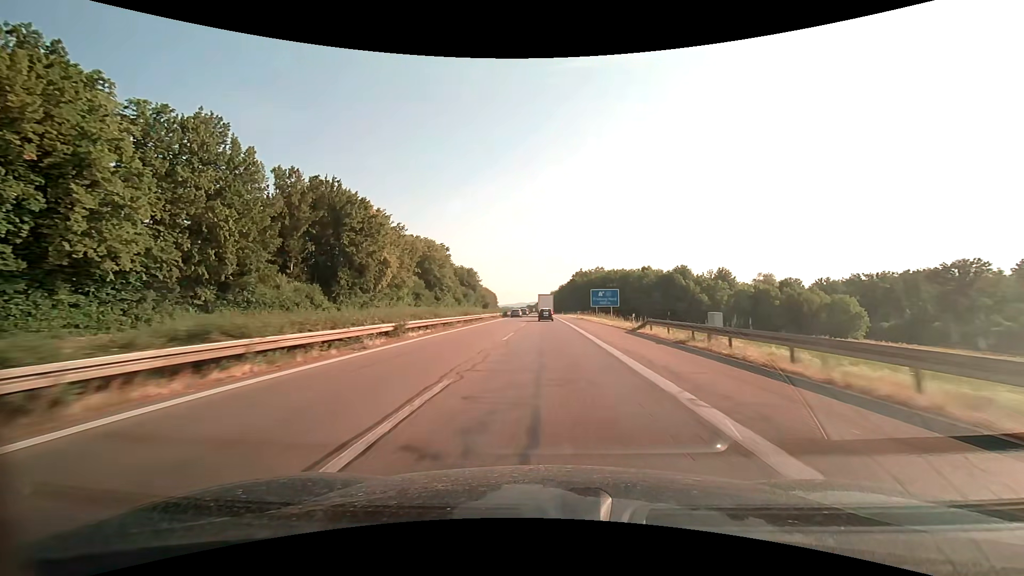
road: motorway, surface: asphalt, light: Day
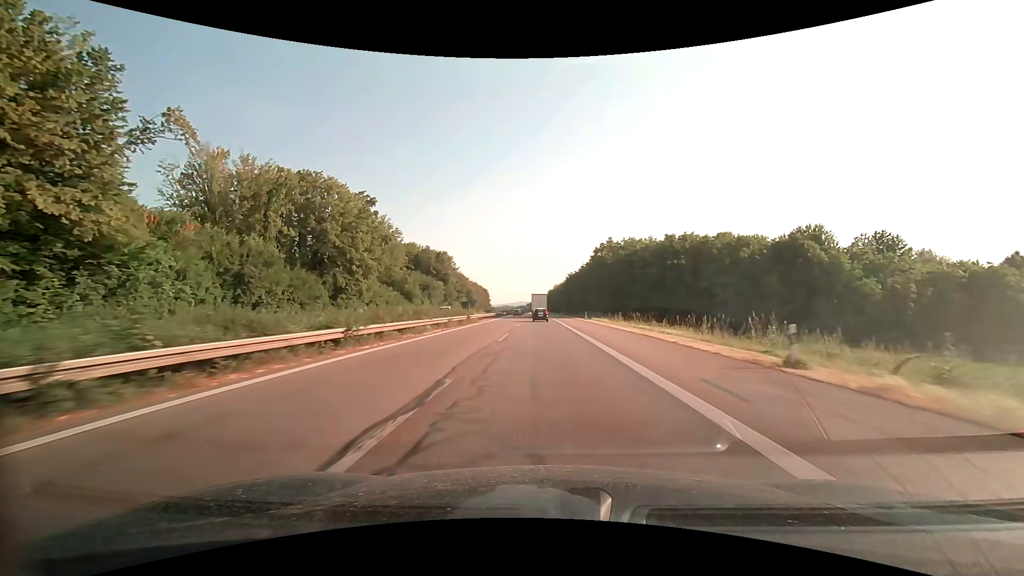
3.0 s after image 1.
(-0.2, +71.6) m; 0°
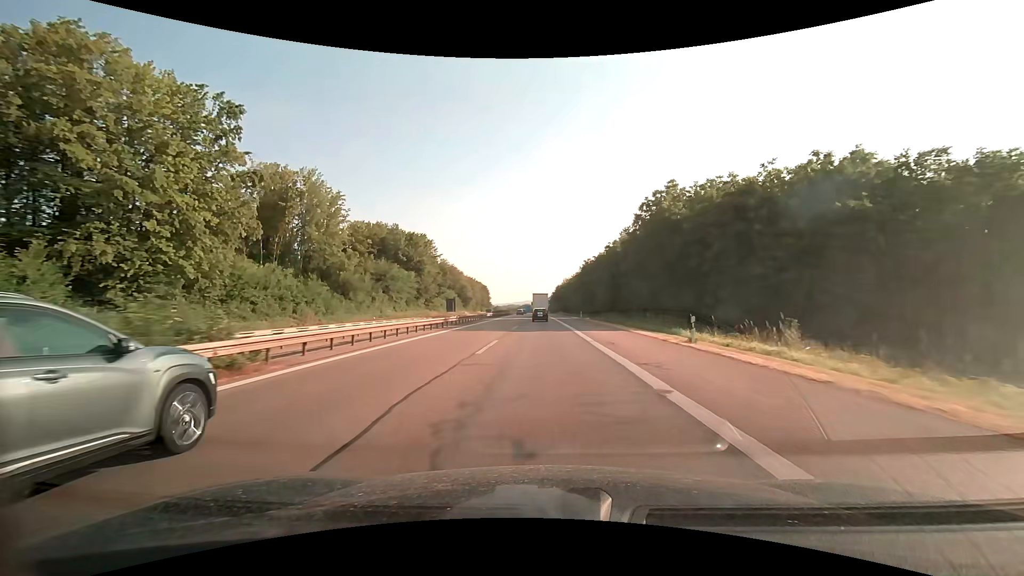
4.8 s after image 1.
(-0.2, +42.4) m; -1°
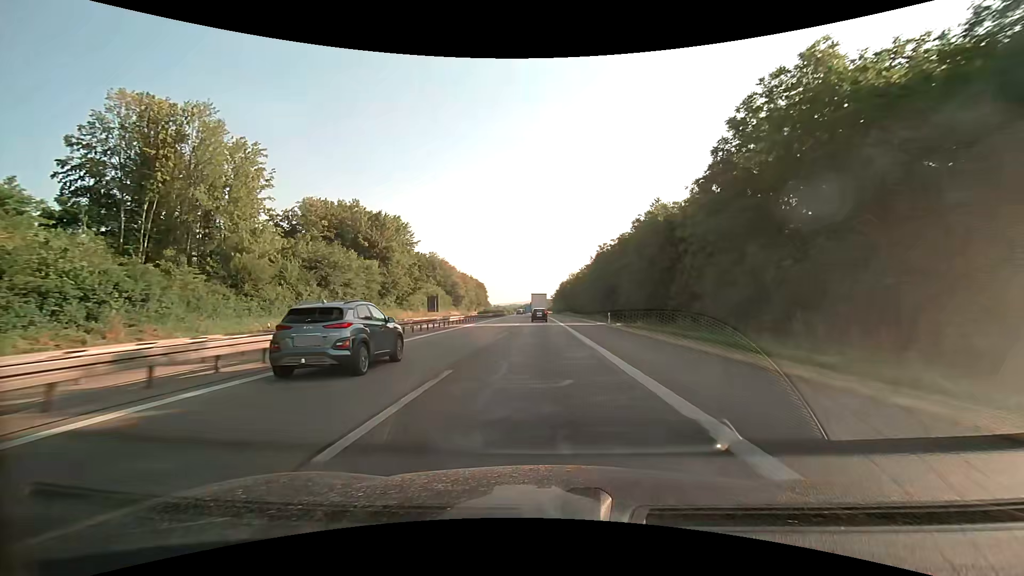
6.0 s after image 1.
(0.0, +28.0) m; 0°
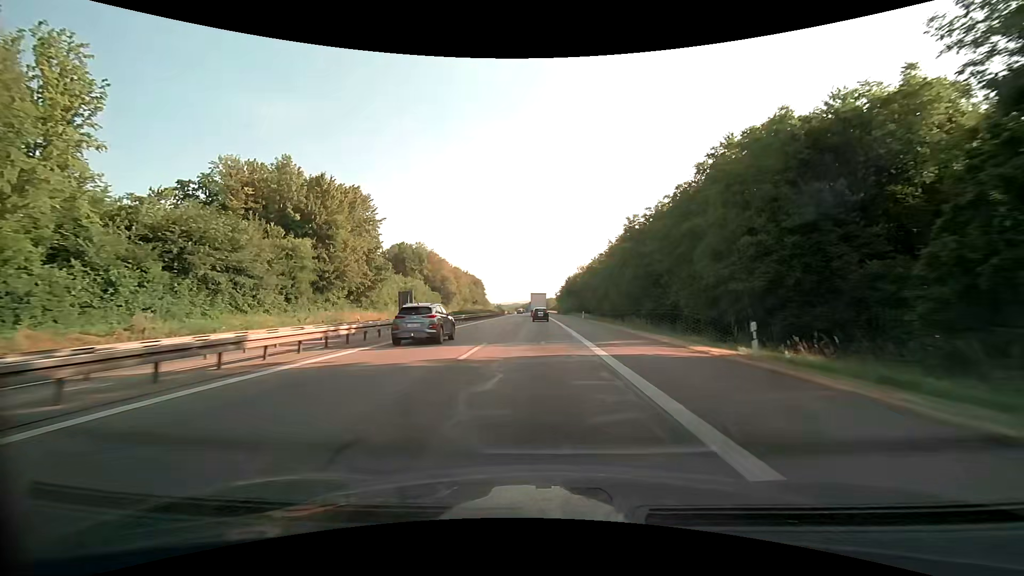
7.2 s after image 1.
(-0.1, +27.7) m; 0°
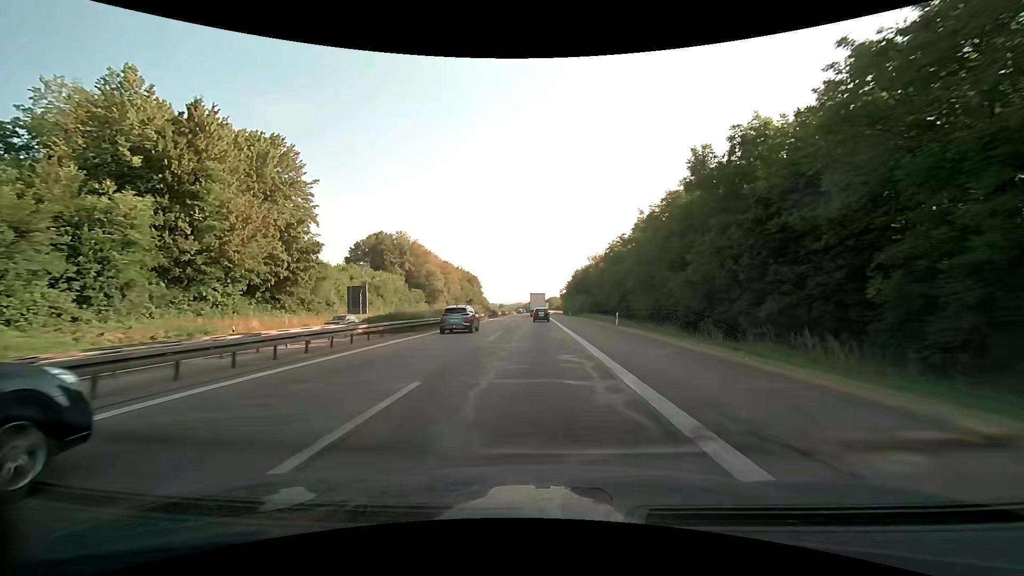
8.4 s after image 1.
(-0.1, +27.3) m; 0°
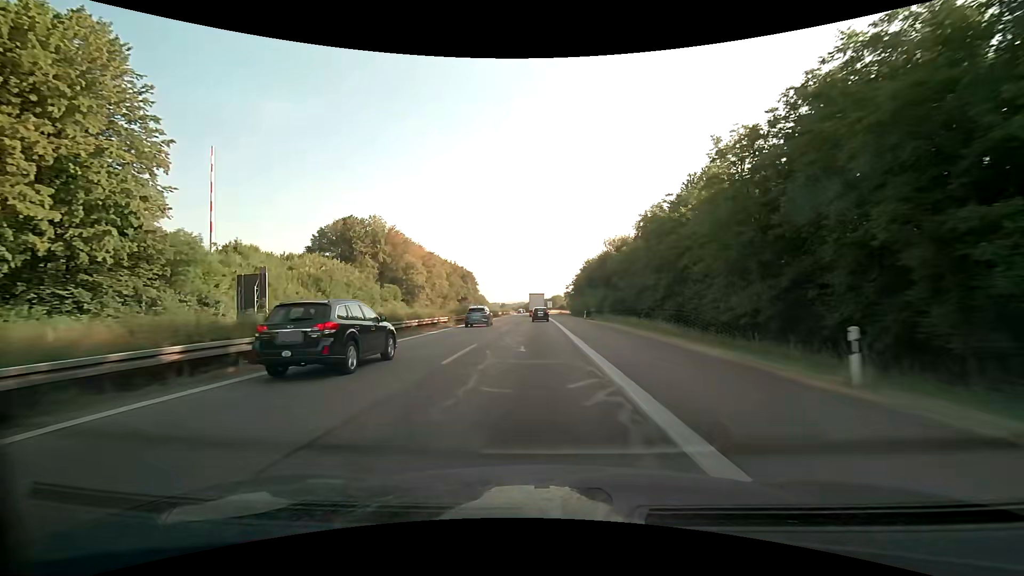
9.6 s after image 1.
(0.0, +26.9) m; 0°
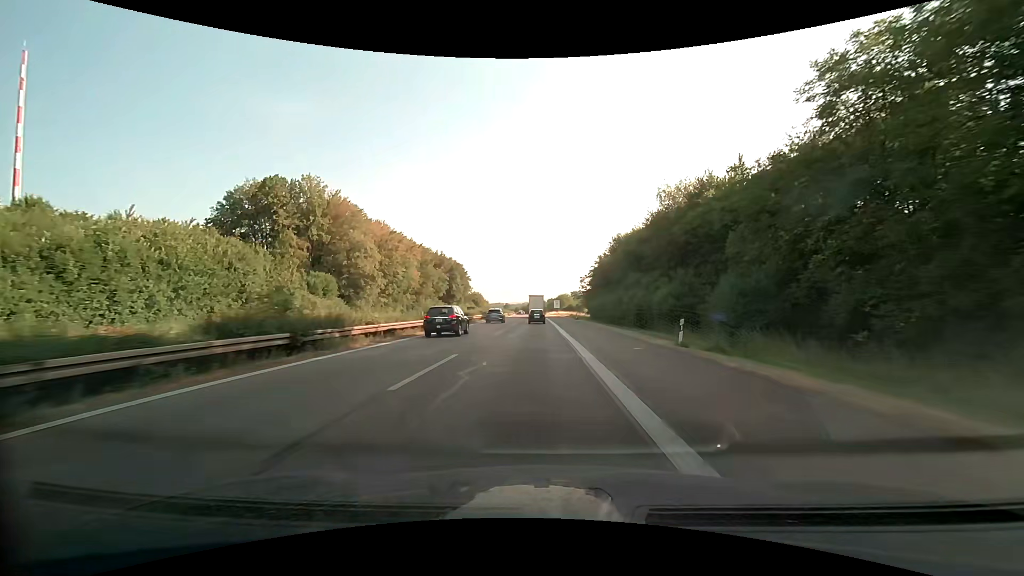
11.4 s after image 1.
(-0.1, +39.7) m; 0°
(0, +10) (0, +20) (0, +30) (0, +40) (-1, +50) (-1, +60) (-1, +70) (-1, +80) (-2, +90) (-2, +100) m
